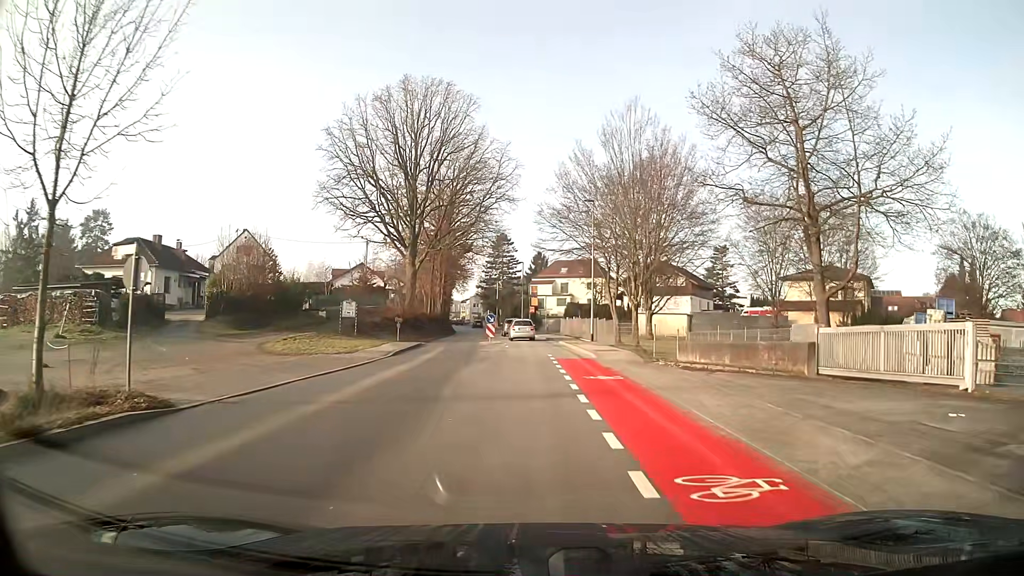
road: tertiary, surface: asphalt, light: Day
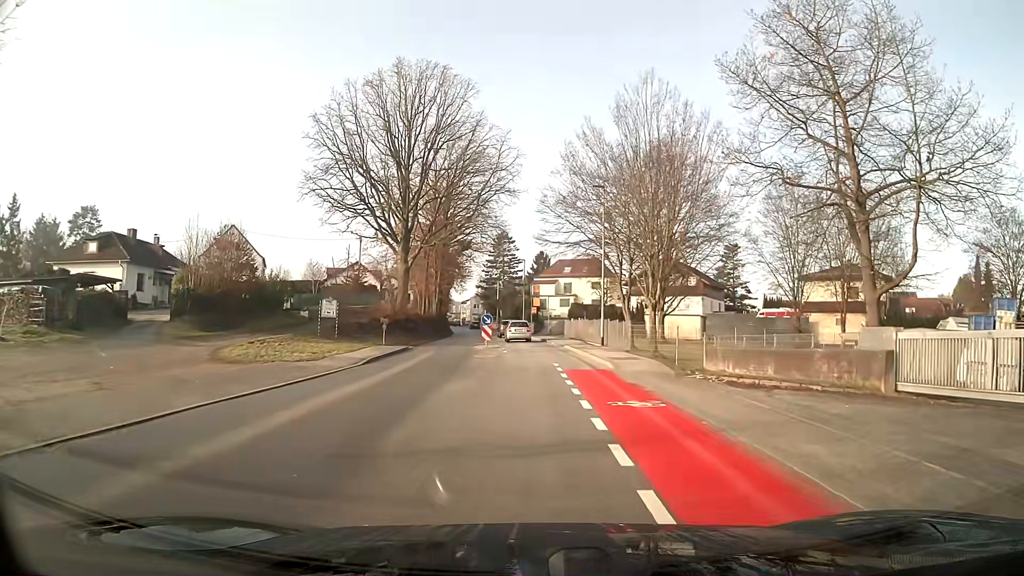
(0.0, +4.8) m; 0°
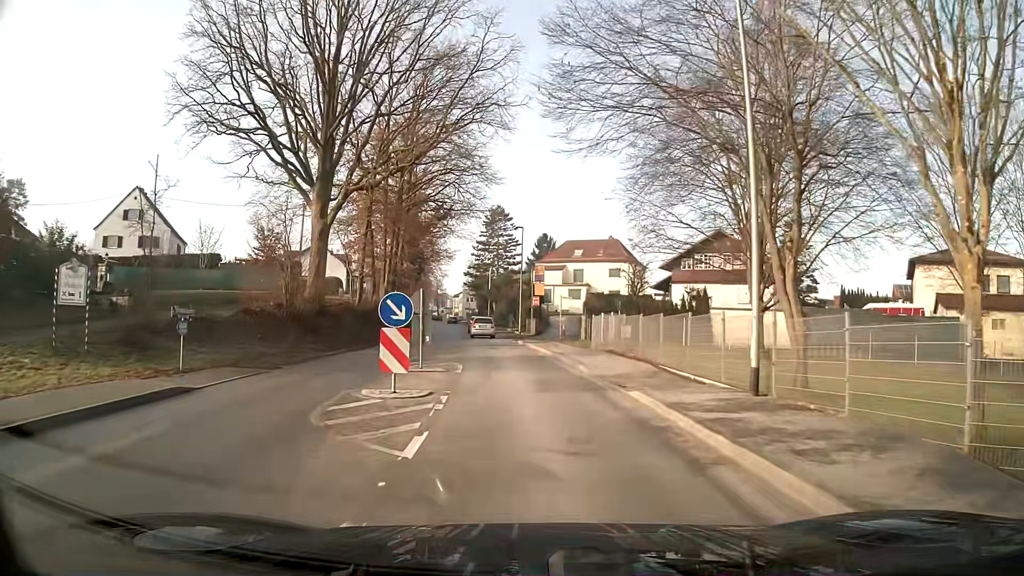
(-0.1, +23.8) m; 0°
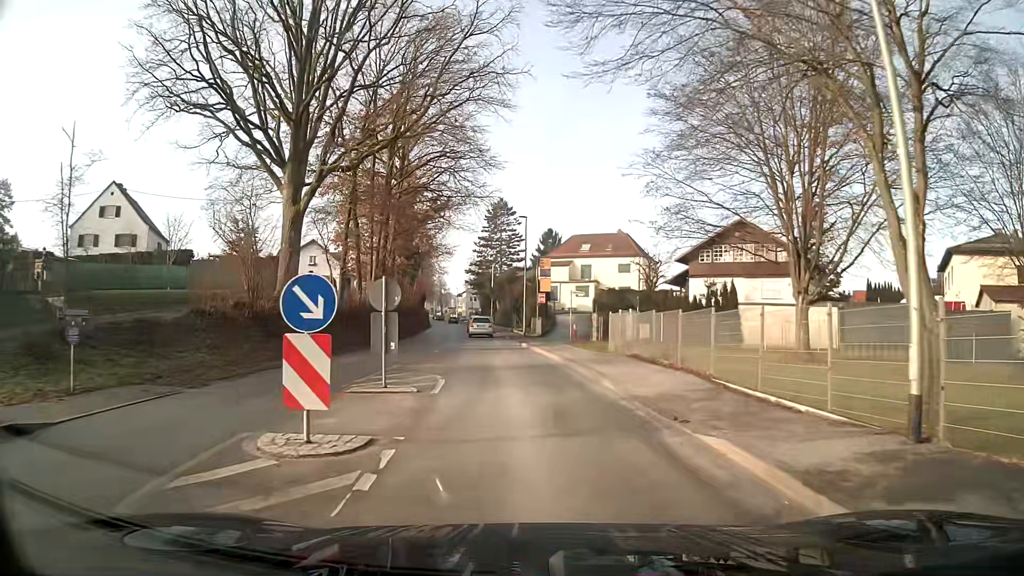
(0.0, +4.9) m; -1°
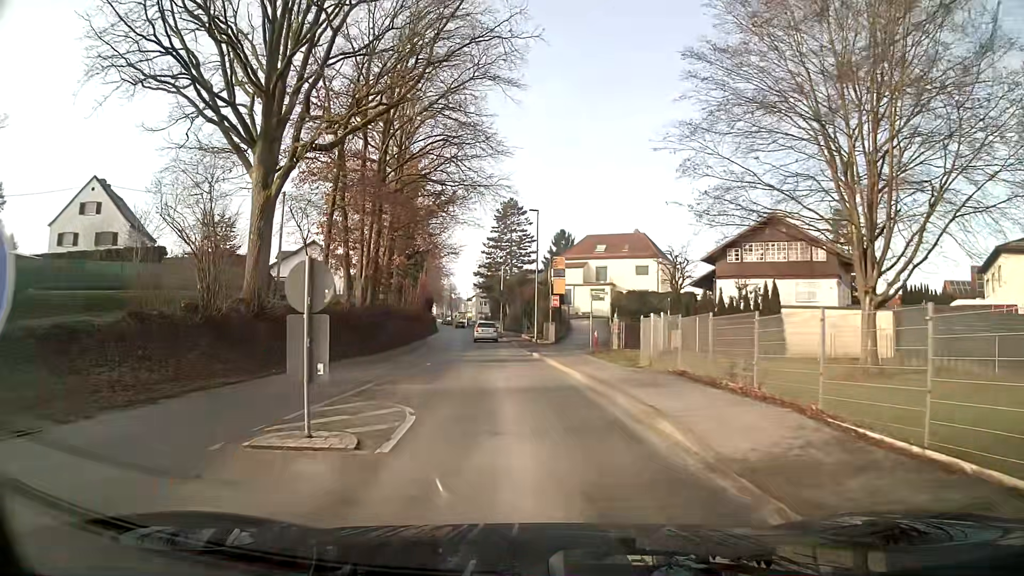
(-0.1, +4.9) m; -1°
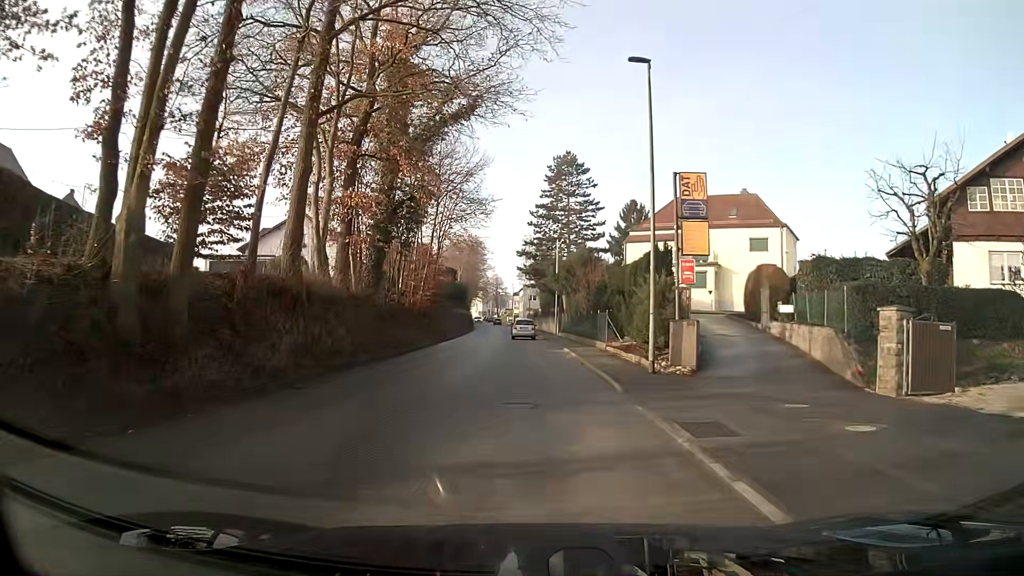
(-1.3, +24.5) m; -4°
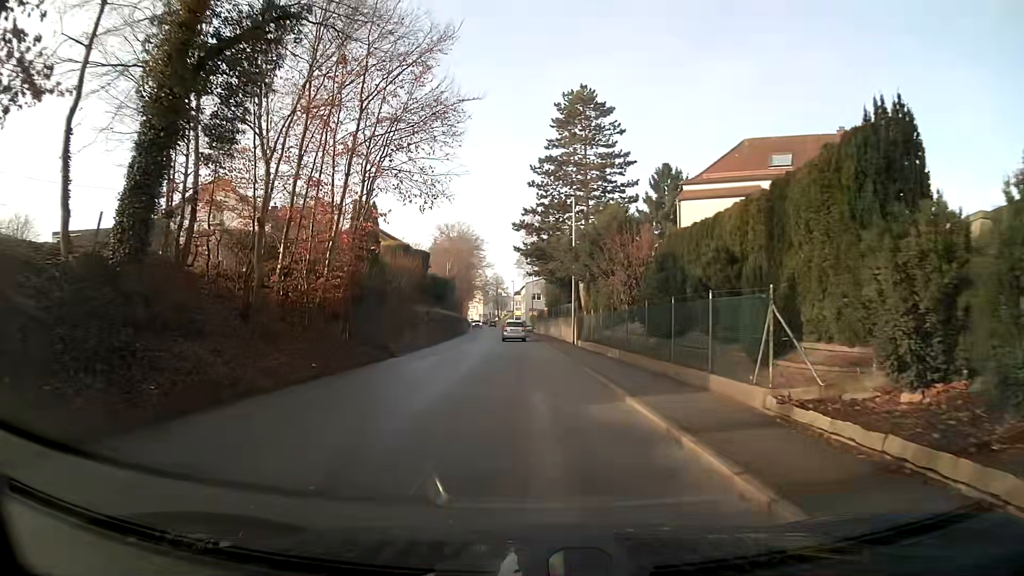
(+0.2, +20.0) m; 0°
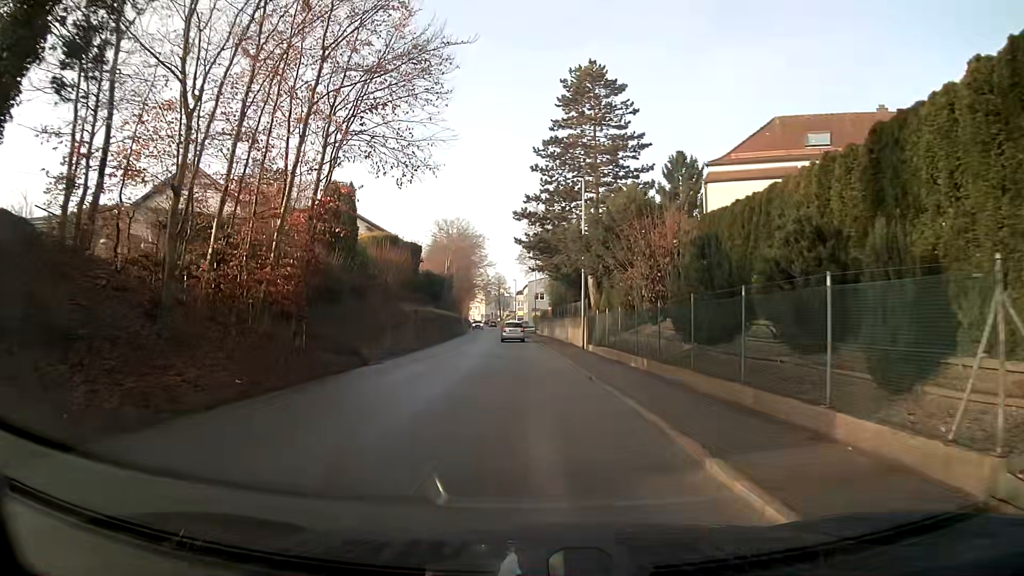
(0.0, +5.0) m; 0°
(0, +10) (0, +20) (0, +30) (-1, +40) (-1, +50) (-1, +60) (-2, +70) (-3, +80) (-3, +90) (-4, +100) m
